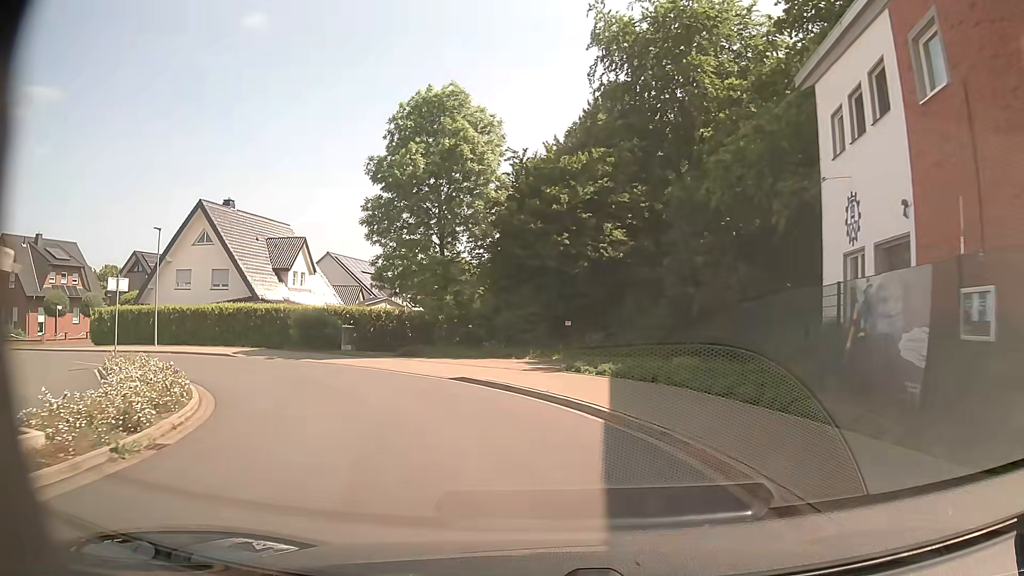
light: Day
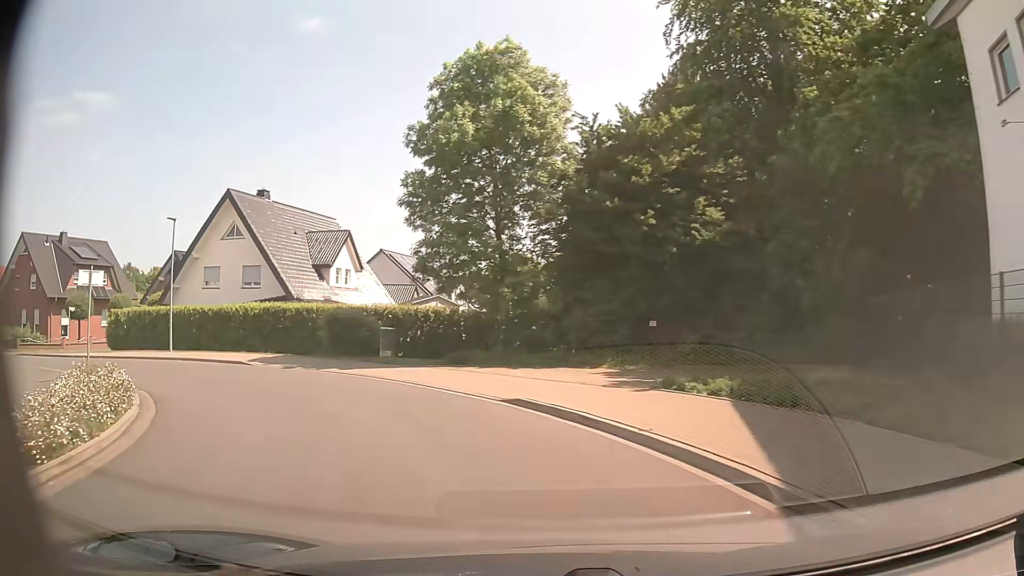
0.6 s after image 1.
(-0.2, +5.0) m; -5°
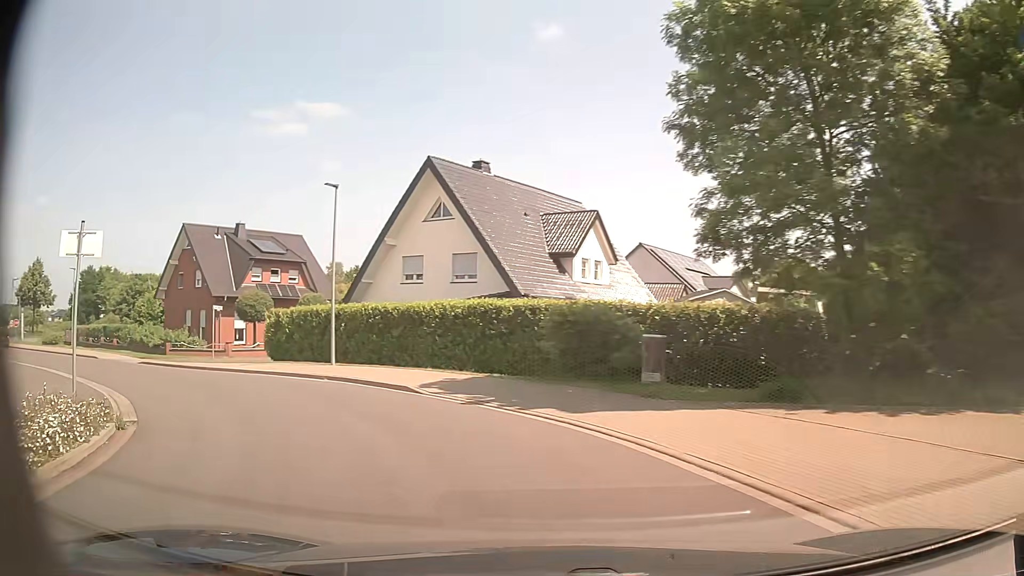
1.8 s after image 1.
(-1.7, +9.5) m; -21°
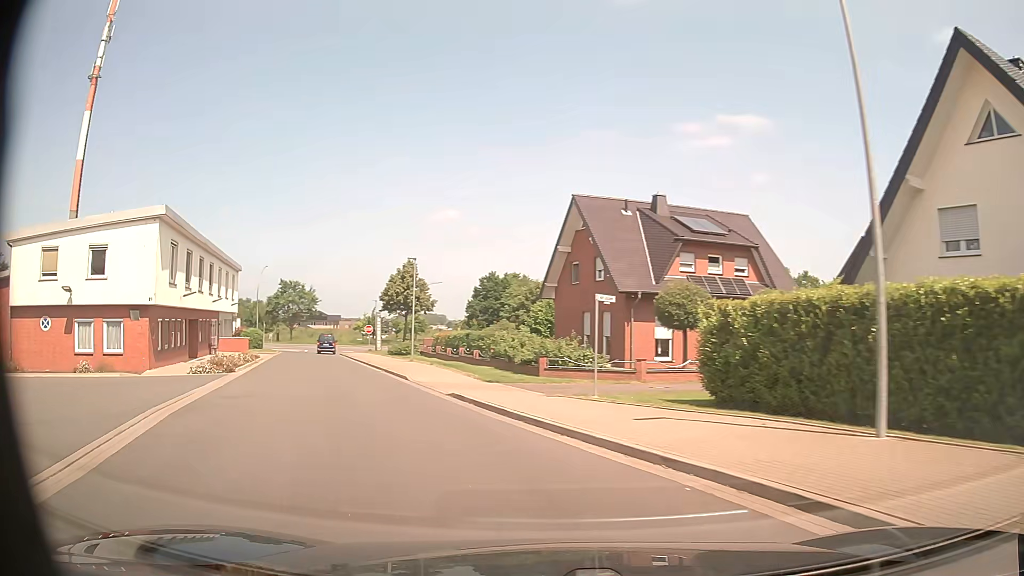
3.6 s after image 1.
(-4.9, +14.0) m; -38°
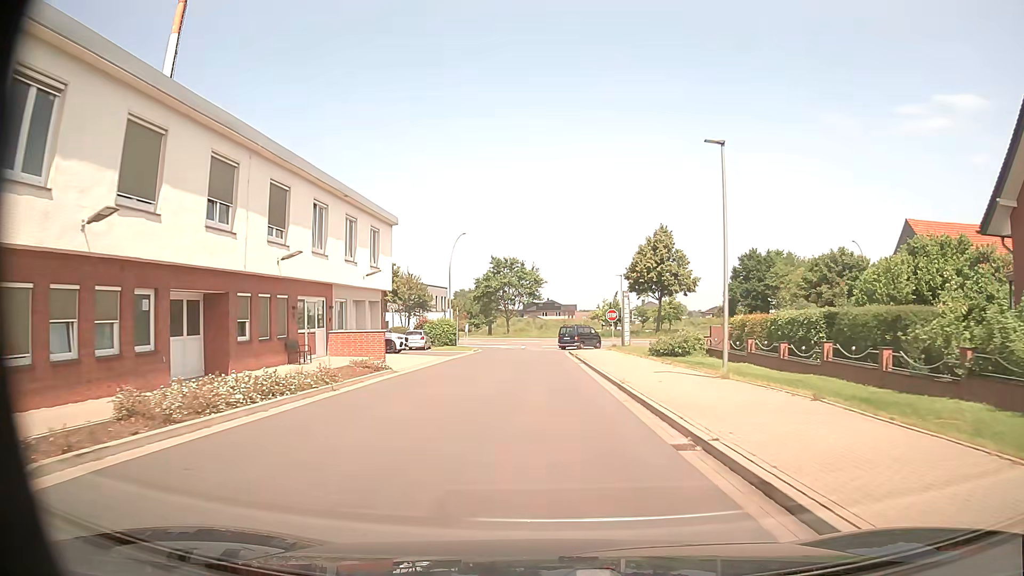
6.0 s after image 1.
(-6.0, +22.4) m; -21°
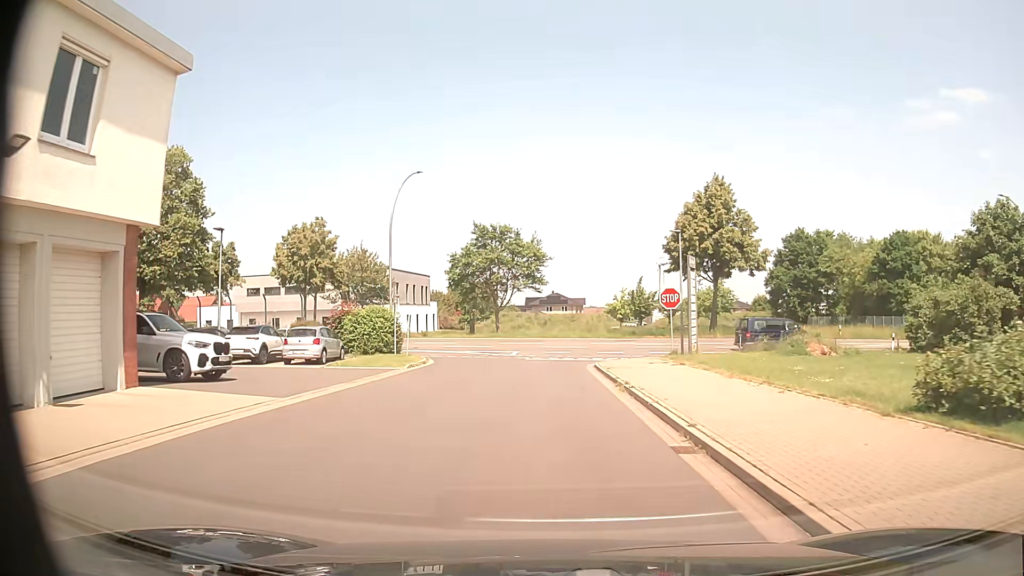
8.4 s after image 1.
(0.0, +23.0) m; 0°
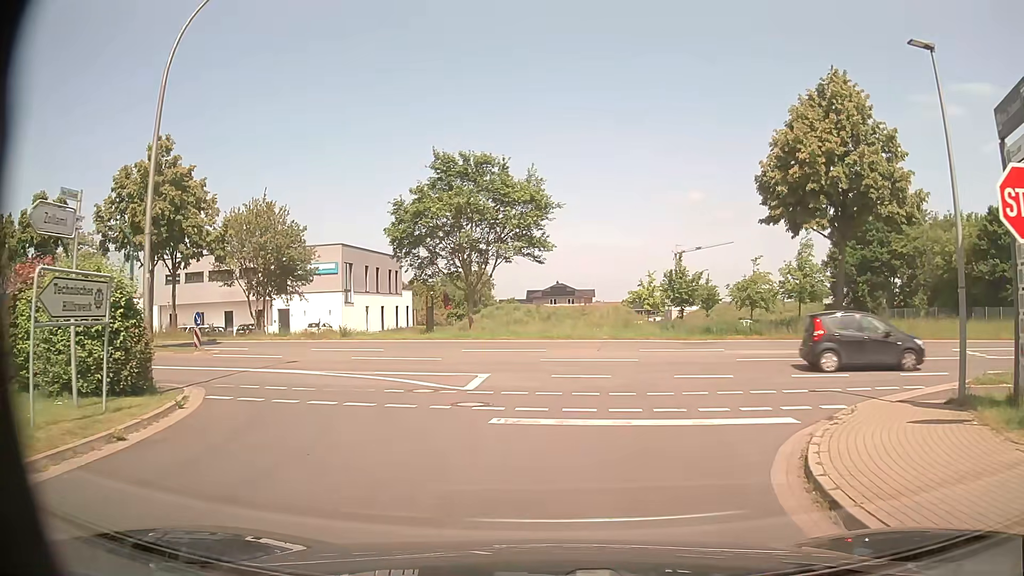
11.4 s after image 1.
(-0.1, +21.9) m; -1°
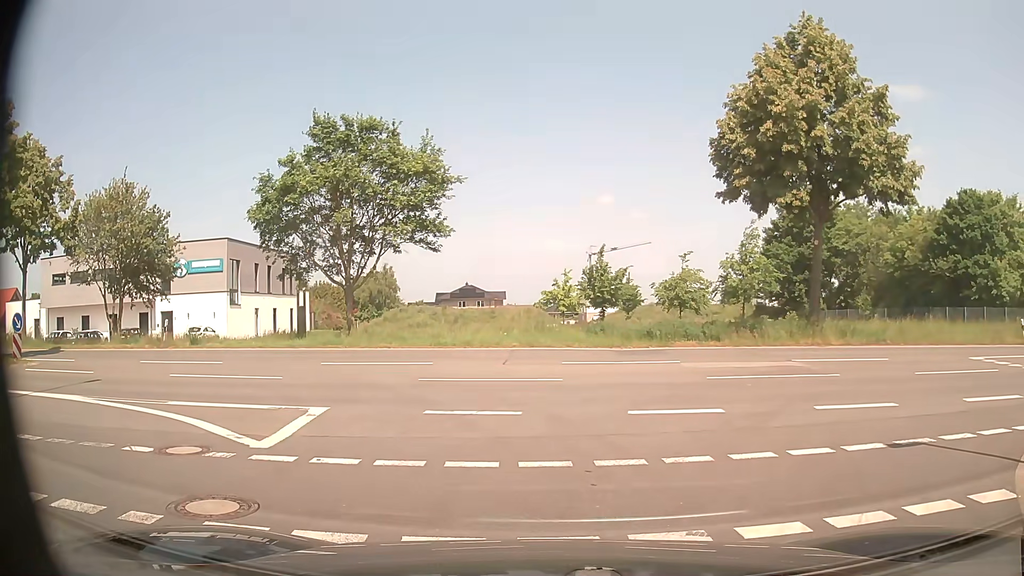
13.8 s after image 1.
(+0.3, +6.1) m; +7°
(+3, +9) (+12, +14) (+22, +14) (+32, +14) (+42, +14) (+52, +13) (+62, +13) (+72, +13) (+82, +13) (+92, +13) m
